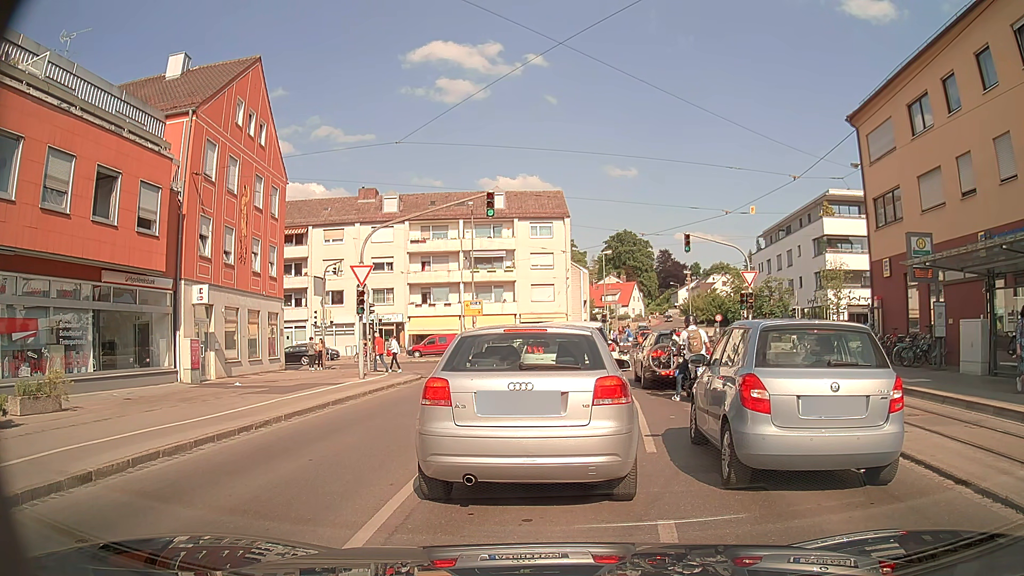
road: tertiary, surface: asphalt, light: Day
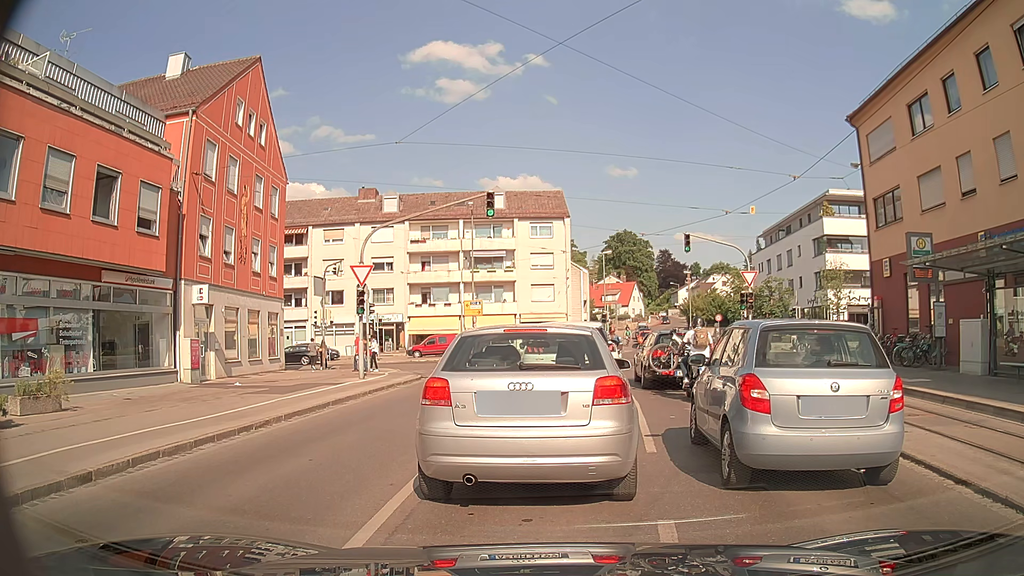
(0.0, 0.0) m; 0°
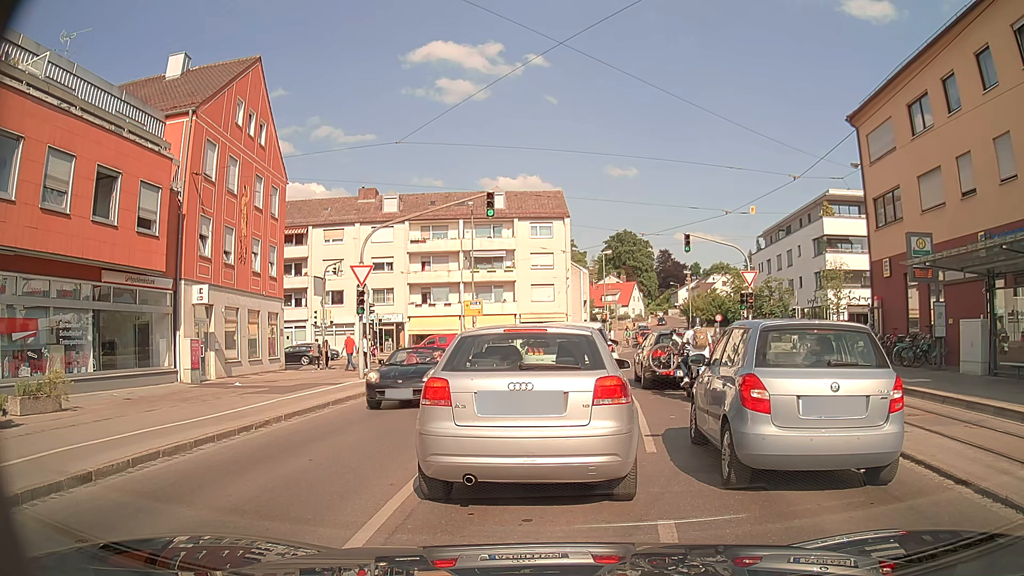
(0.0, 0.0) m; 0°
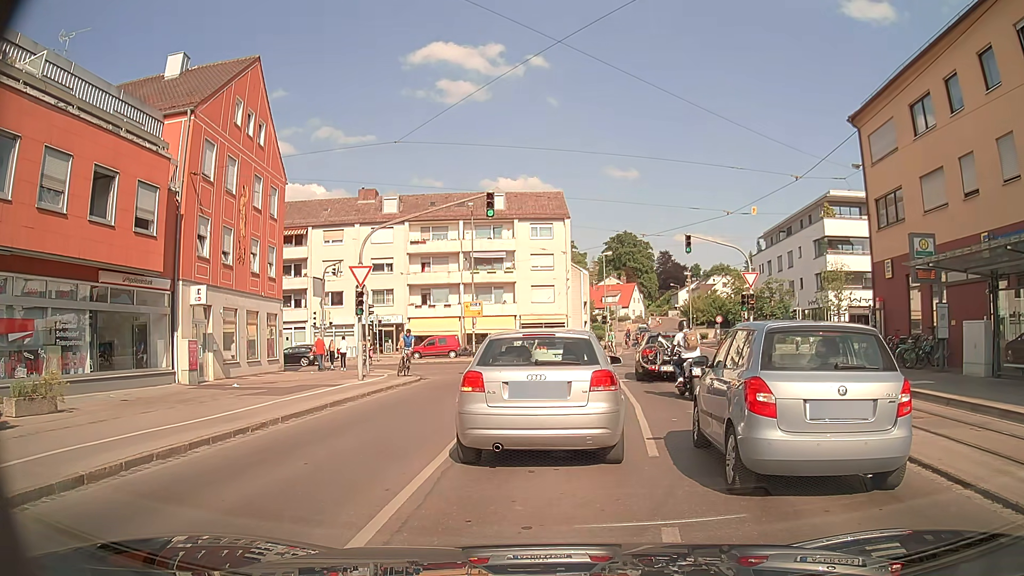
(0.0, +0.1) m; 0°
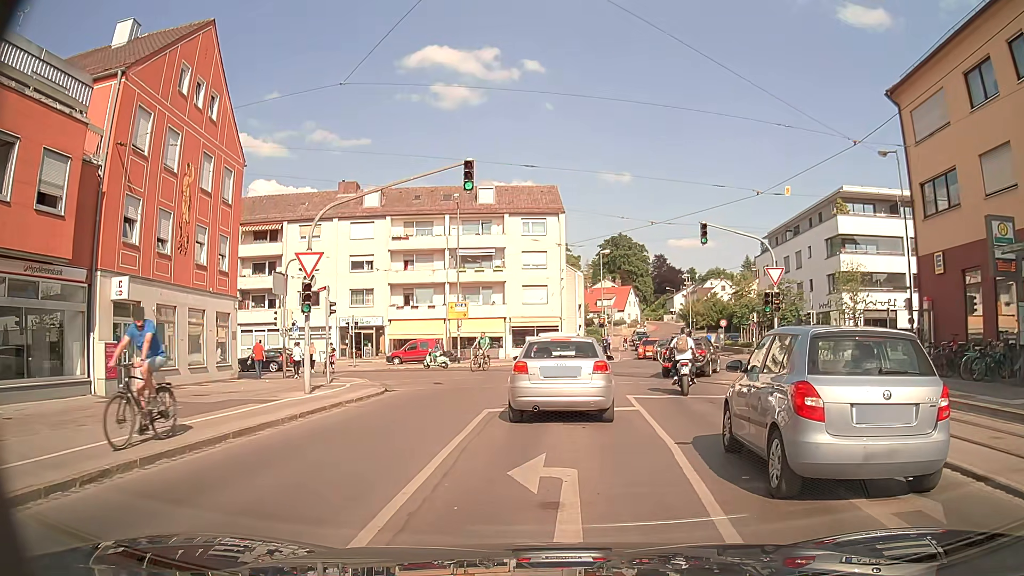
(-0.1, +4.7) m; -1°
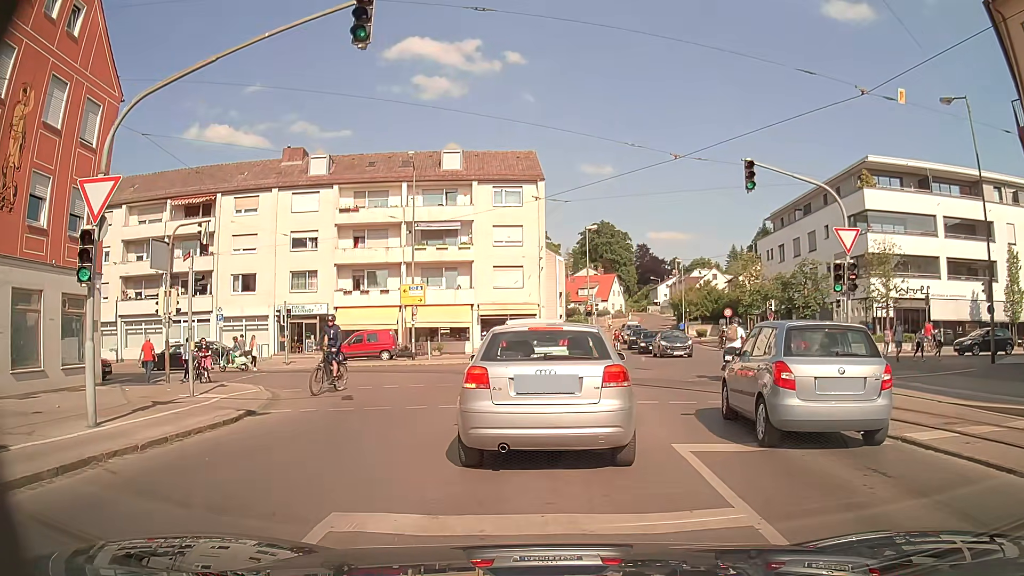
(+0.1, +8.6) m; +3°
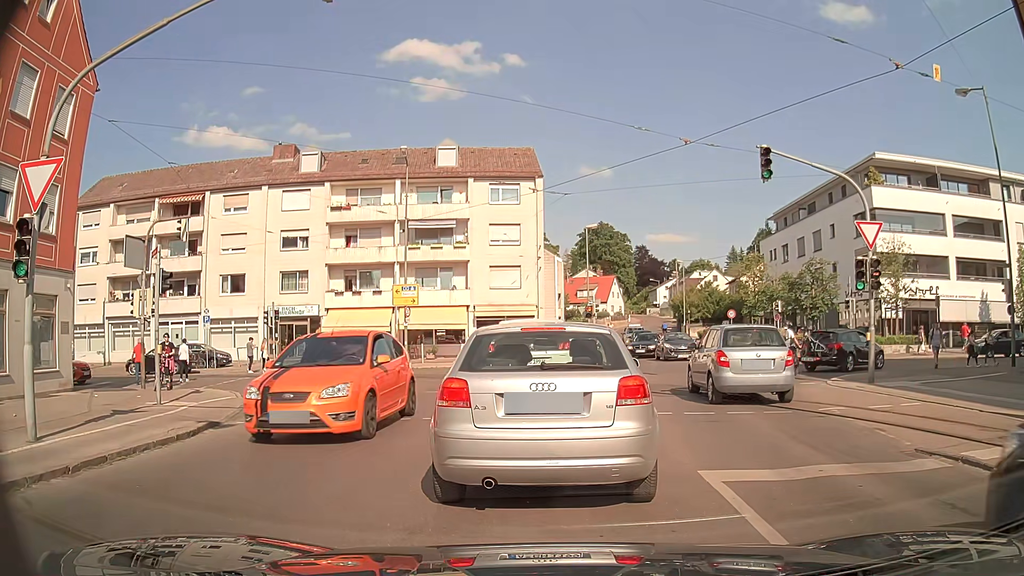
(0.0, +1.5) m; -2°
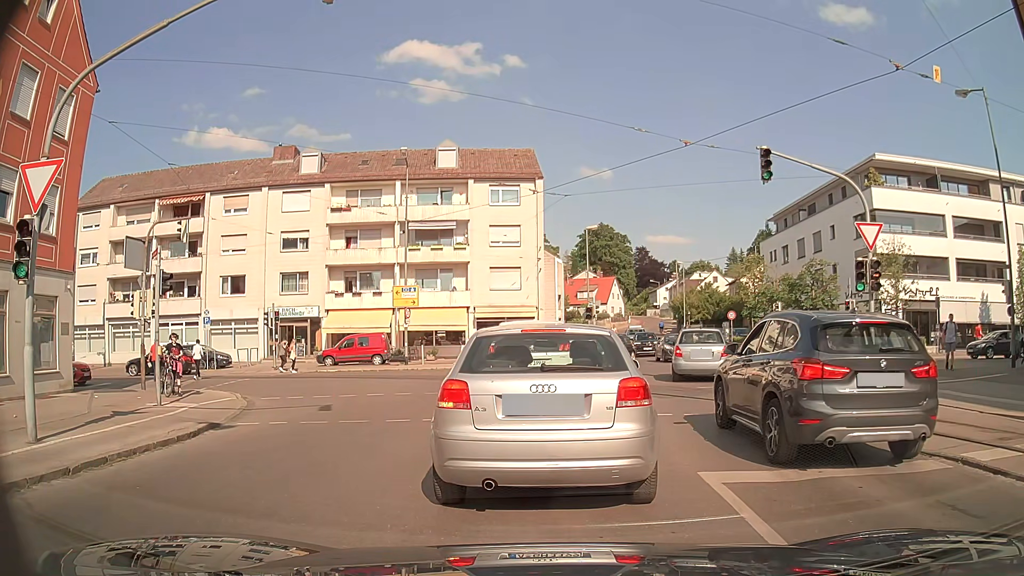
(0.0, +0.1) m; 0°
(0, +10) (0, +20) (-6, +28) (-15, +30) (-25, +30) (-35, +29) (-45, +27) (-55, +25) (-65, +23) (-74, +21) m
